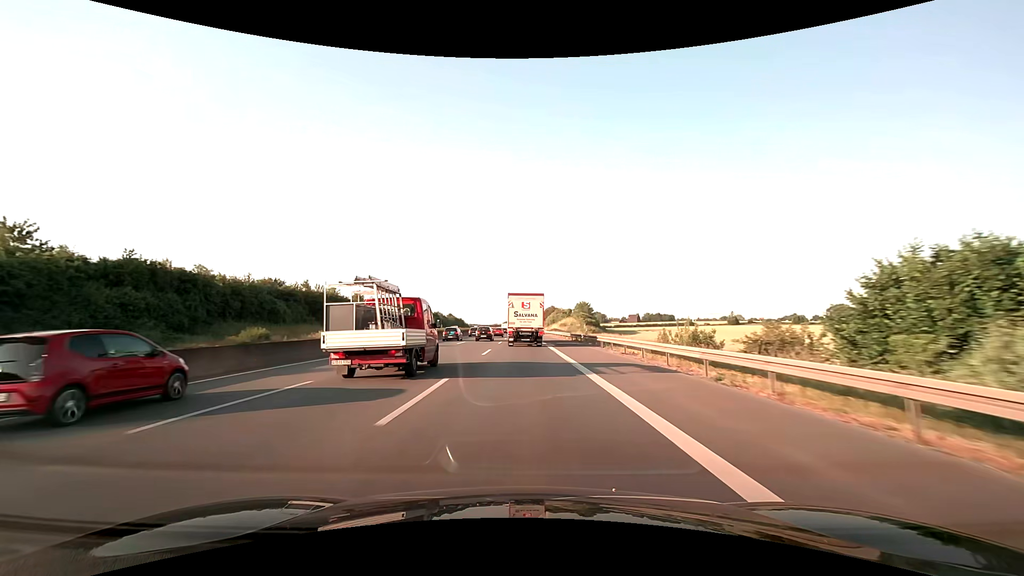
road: motorway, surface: asphalt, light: Day
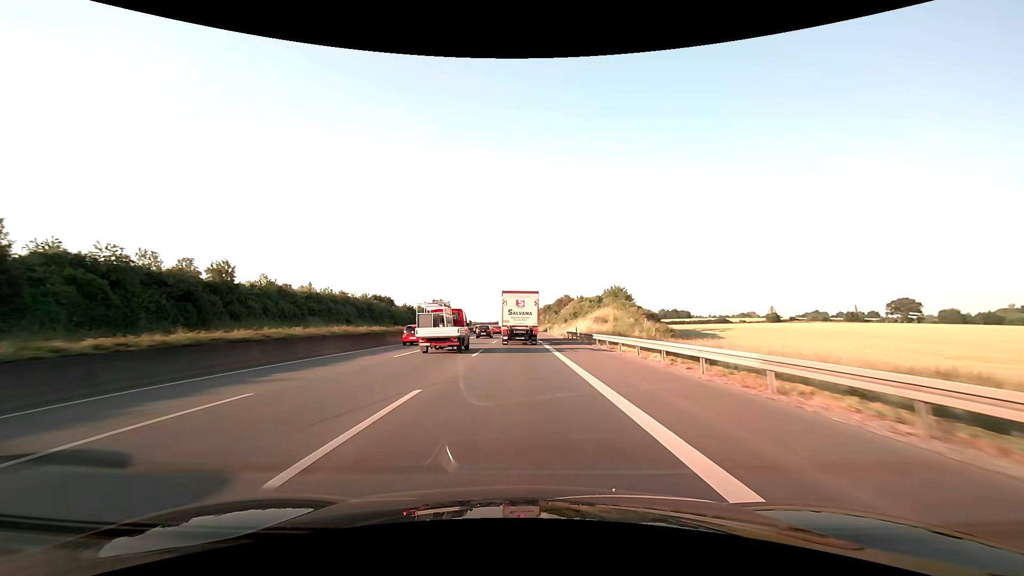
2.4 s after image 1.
(0.0, +56.6) m; 0°
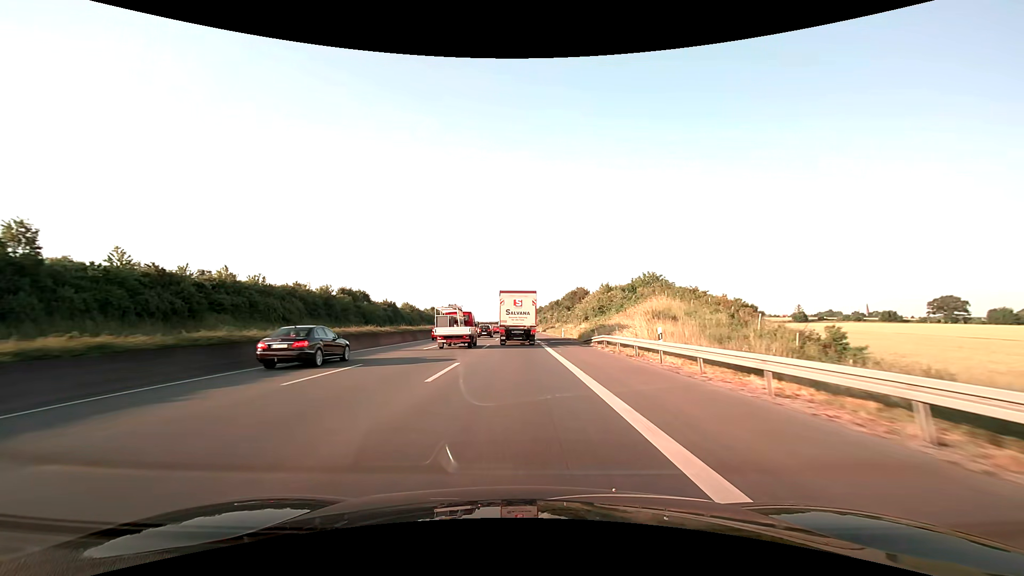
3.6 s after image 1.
(-0.1, +28.3) m; 0°
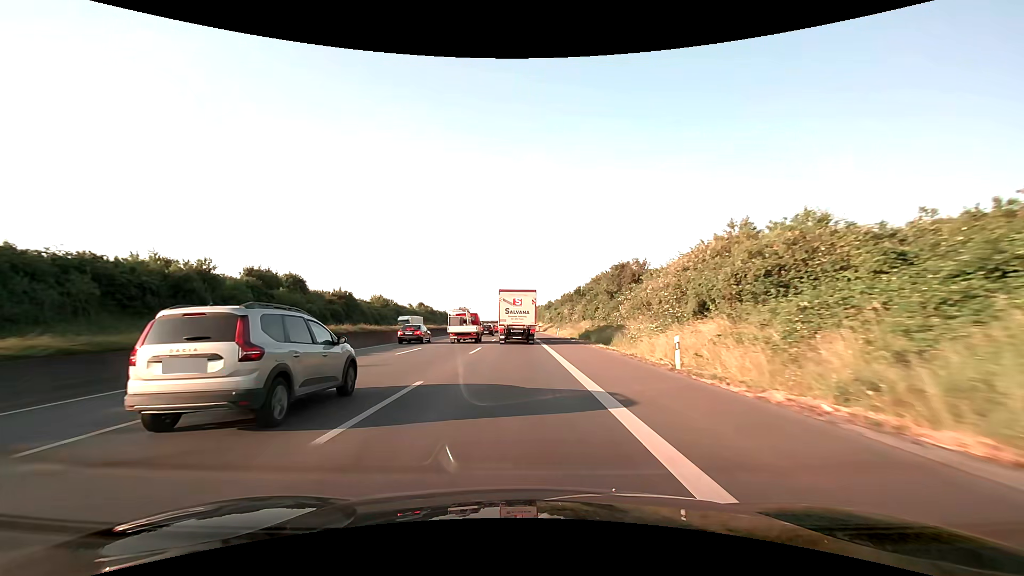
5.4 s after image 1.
(-0.2, +42.5) m; 0°
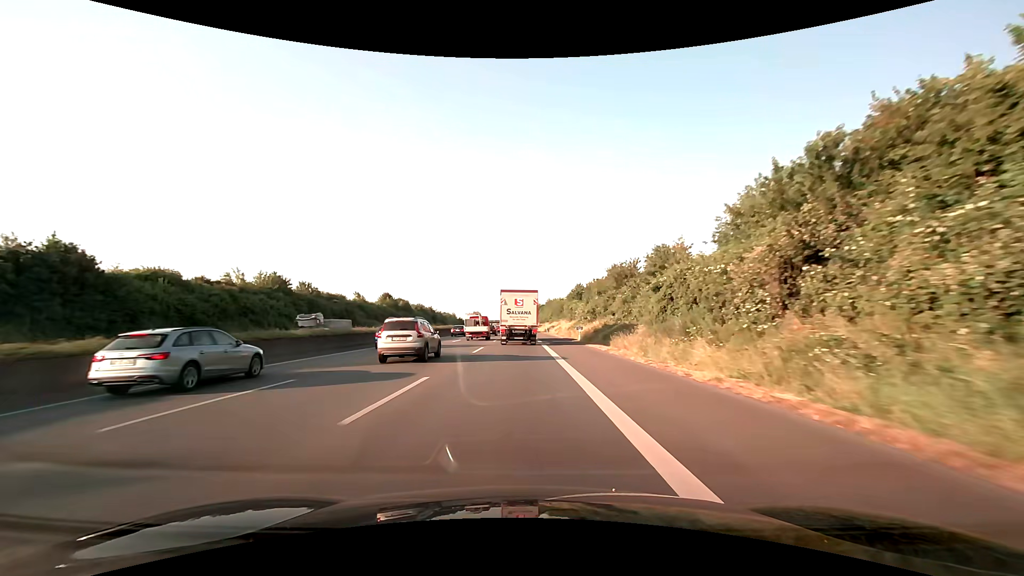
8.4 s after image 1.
(-0.6, +70.7) m; -1°
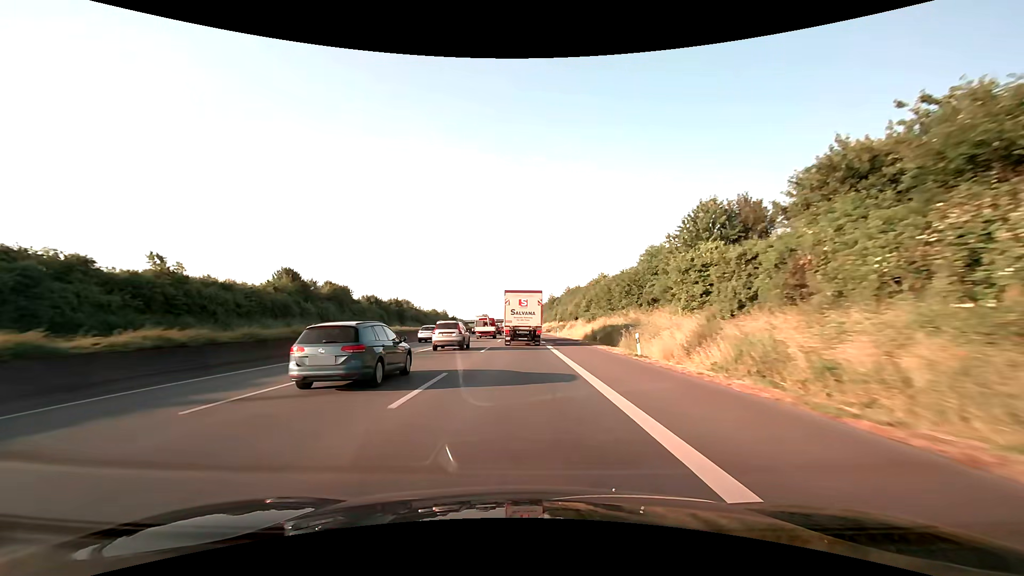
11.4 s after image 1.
(-0.8, +70.8) m; -1°
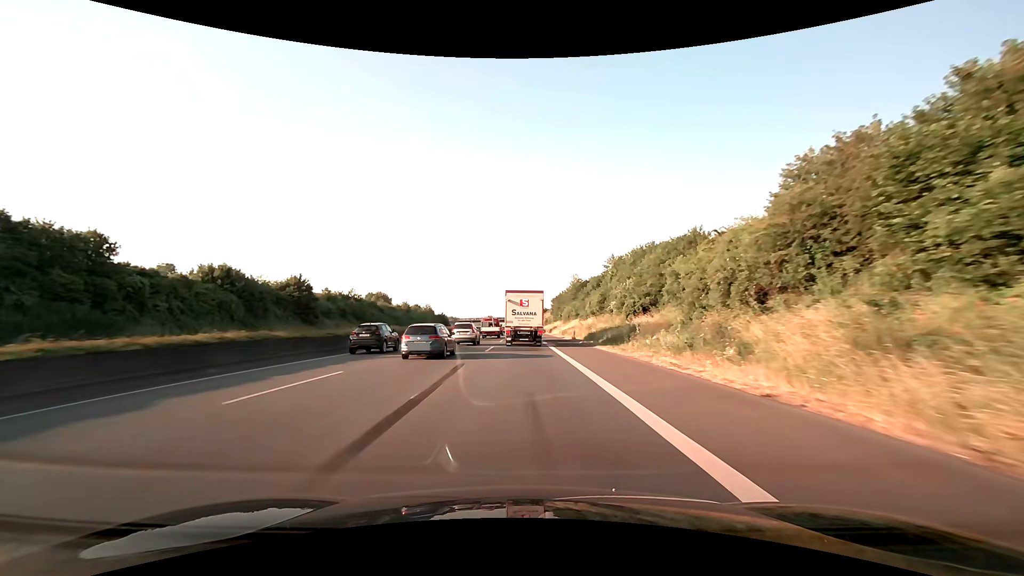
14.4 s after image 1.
(-0.4, +71.0) m; -1°
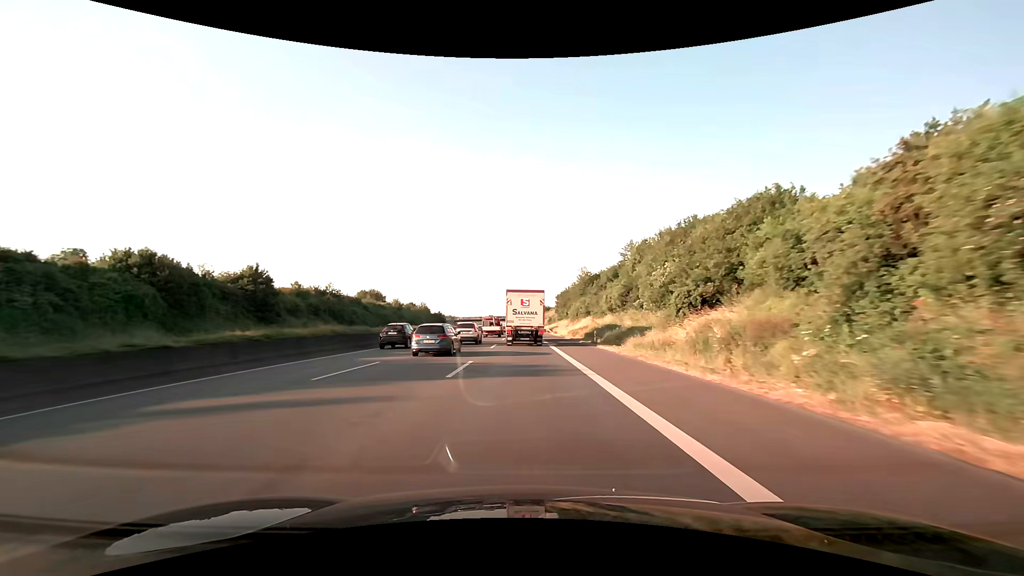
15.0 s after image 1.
(0.0, +14.2) m; 0°
(0, +10) (0, +20) (0, +30) (0, +40) (0, +50) (0, +60) (0, +70) (0, +80) (0, +90) (0, +100) m
